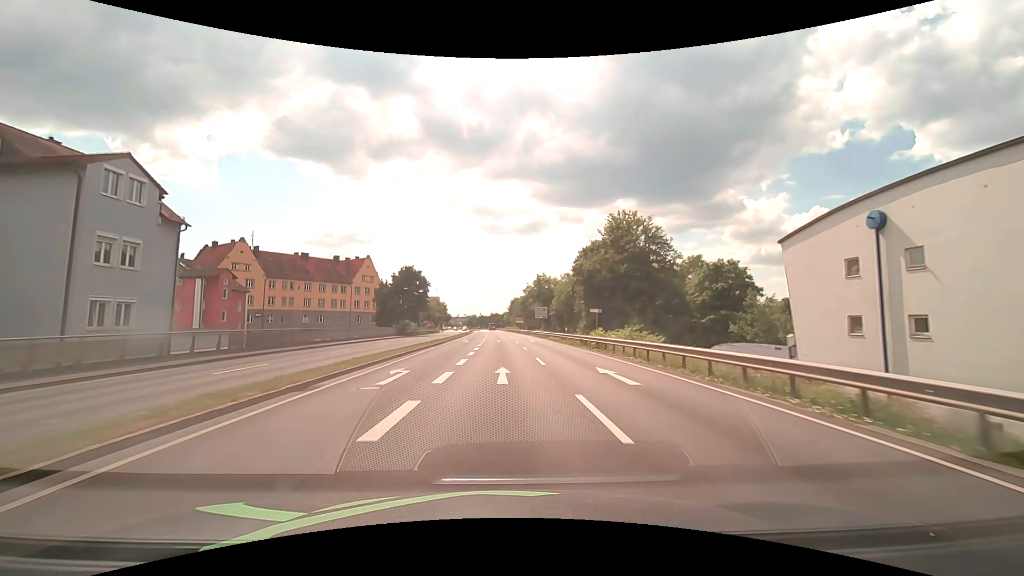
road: primary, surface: asphalt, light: Day
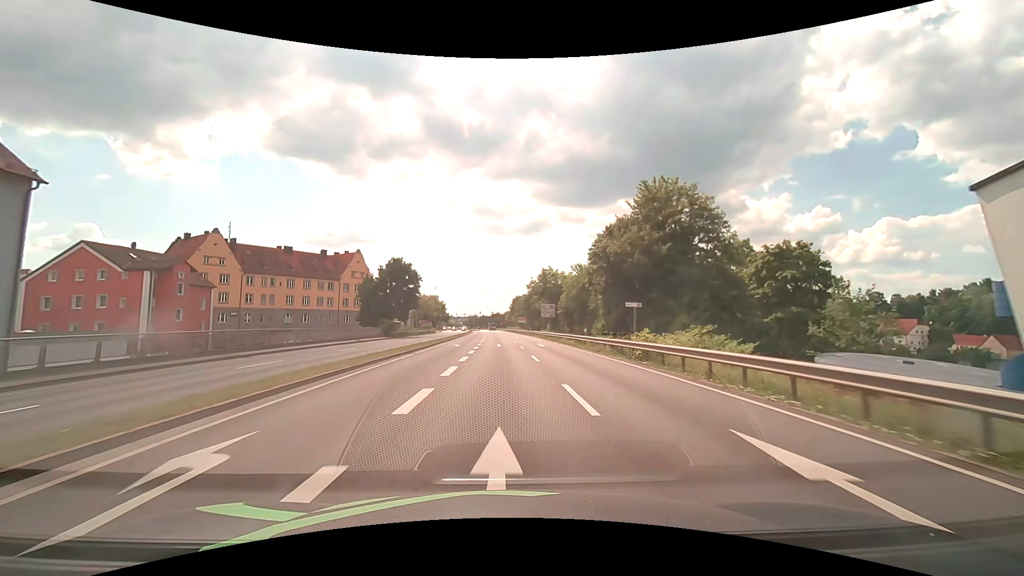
(0.0, +10.1) m; 0°
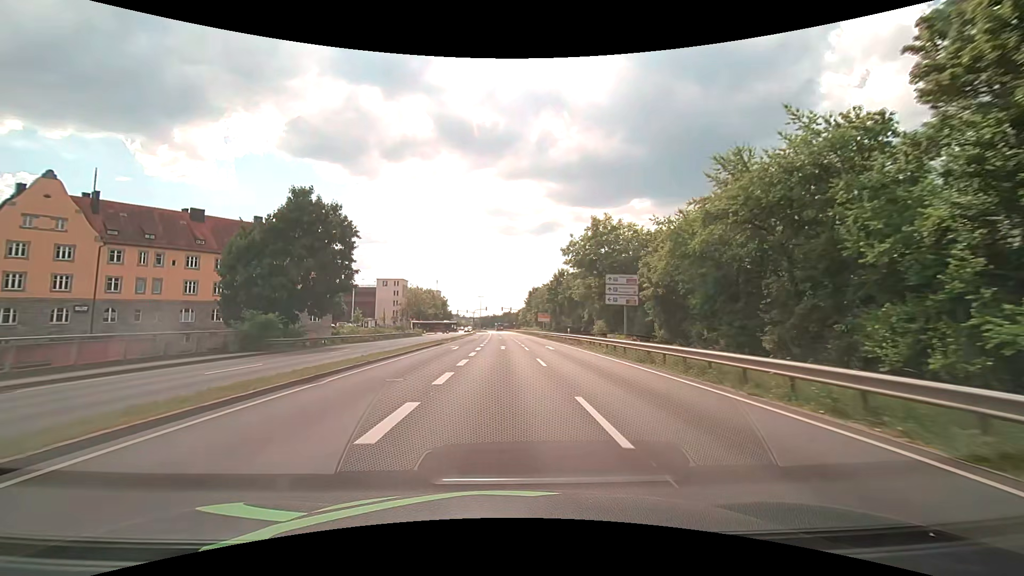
(-0.4, +37.7) m; -1°
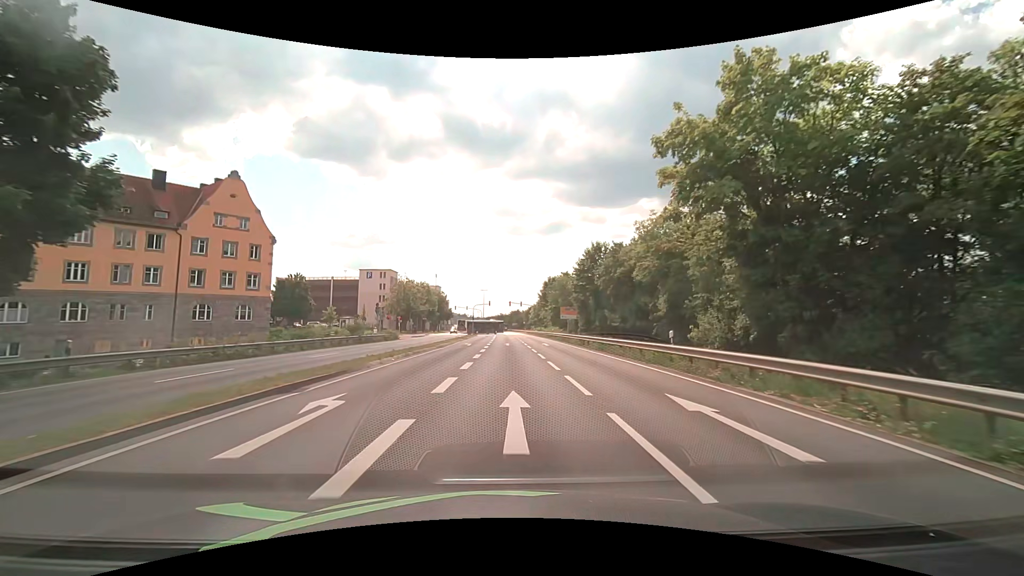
(-0.2, +25.7) m; -1°
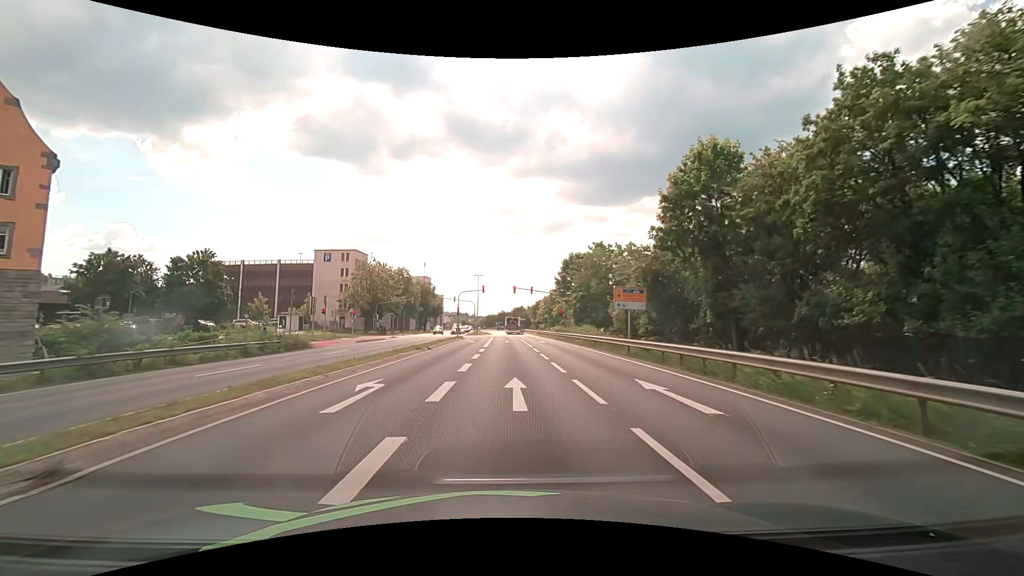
(-0.1, +30.8) m; 0°
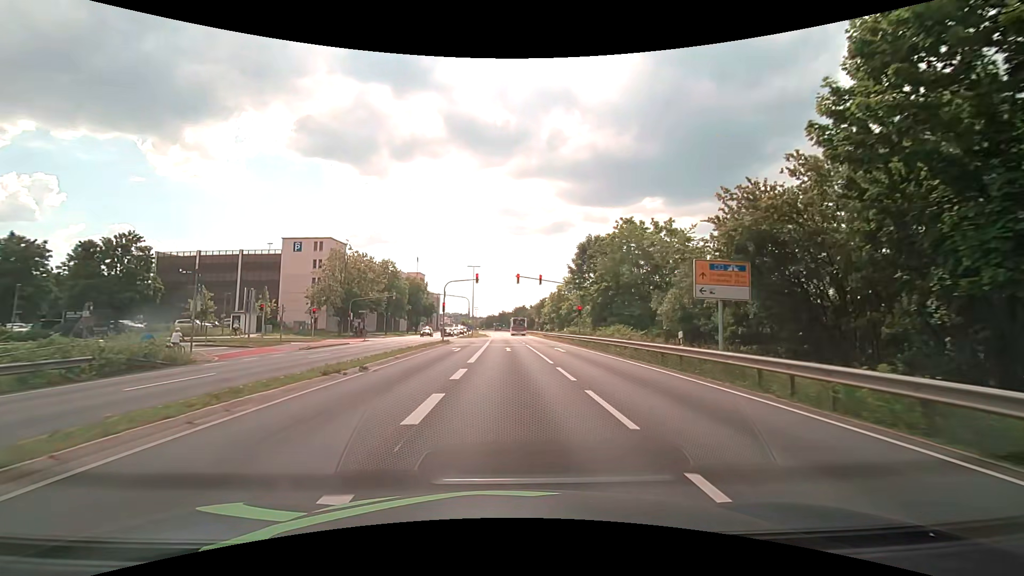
(0.0, +14.0) m; 0°
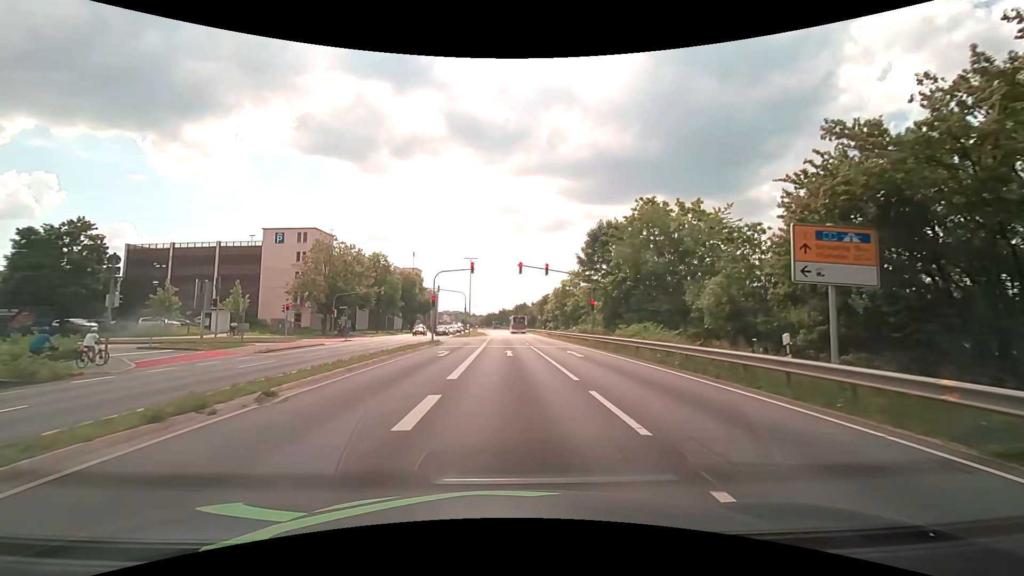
(0.0, +6.4) m; 0°
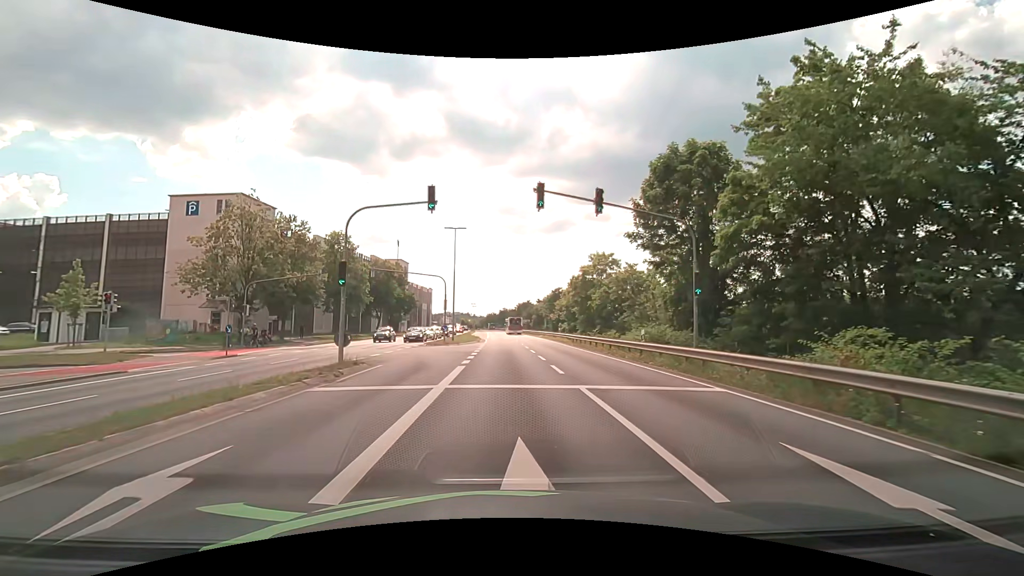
(-0.1, +20.7) m; 0°
(0, +10) (0, +20) (0, +30) (0, +40) (0, +50) (-1, +60) (-1, +70) (-1, +80) (-2, +90) (-2, +100) m
